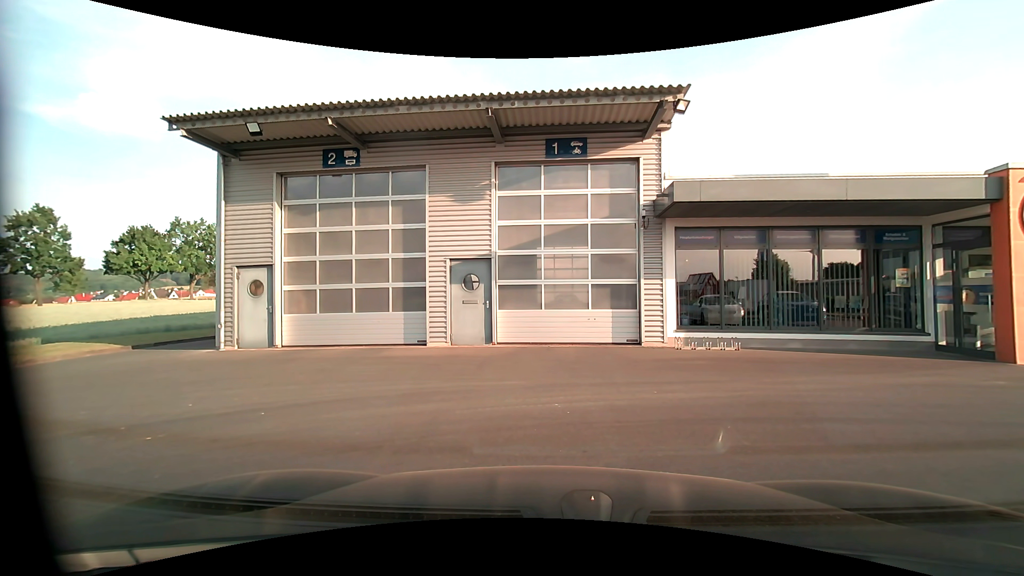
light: Day
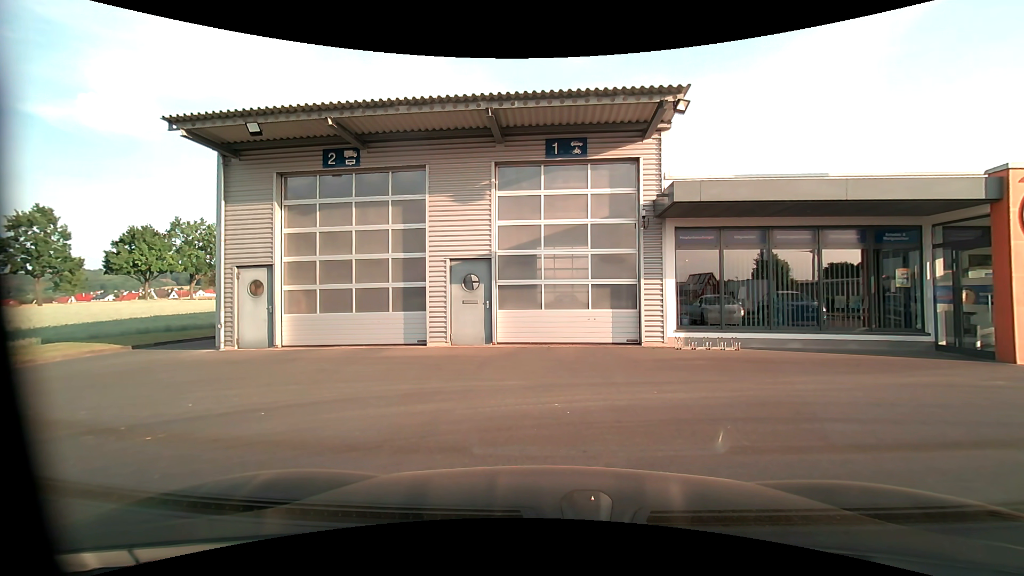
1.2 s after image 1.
(0.0, 0.0) m; 0°
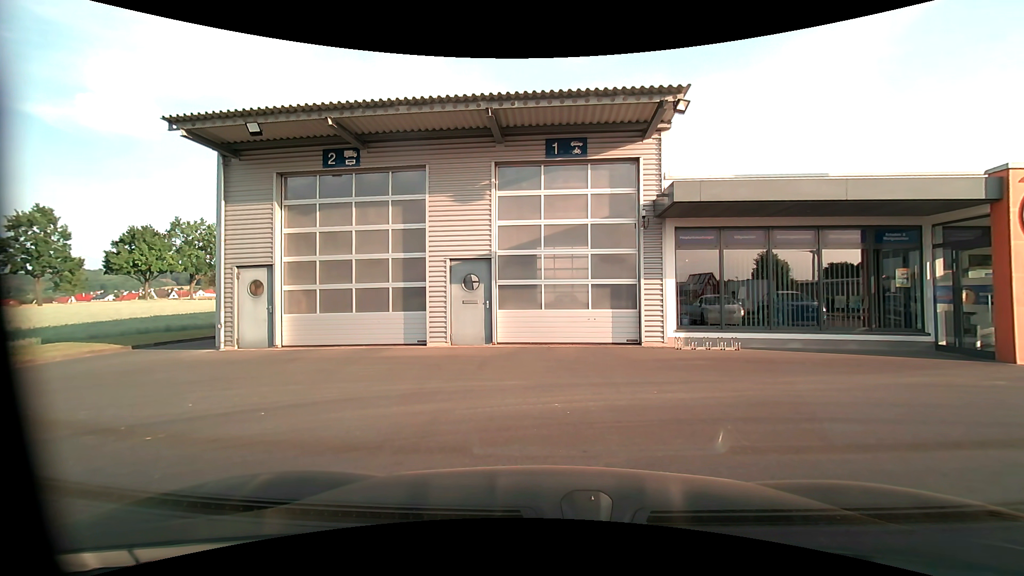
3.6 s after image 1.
(0.0, 0.0) m; 0°
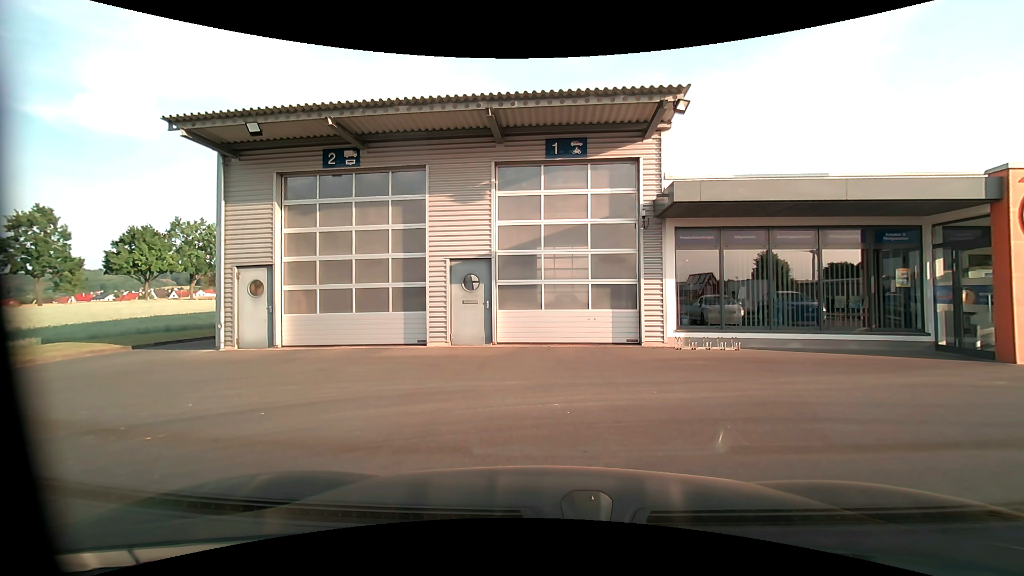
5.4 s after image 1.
(0.0, 0.0) m; 0°
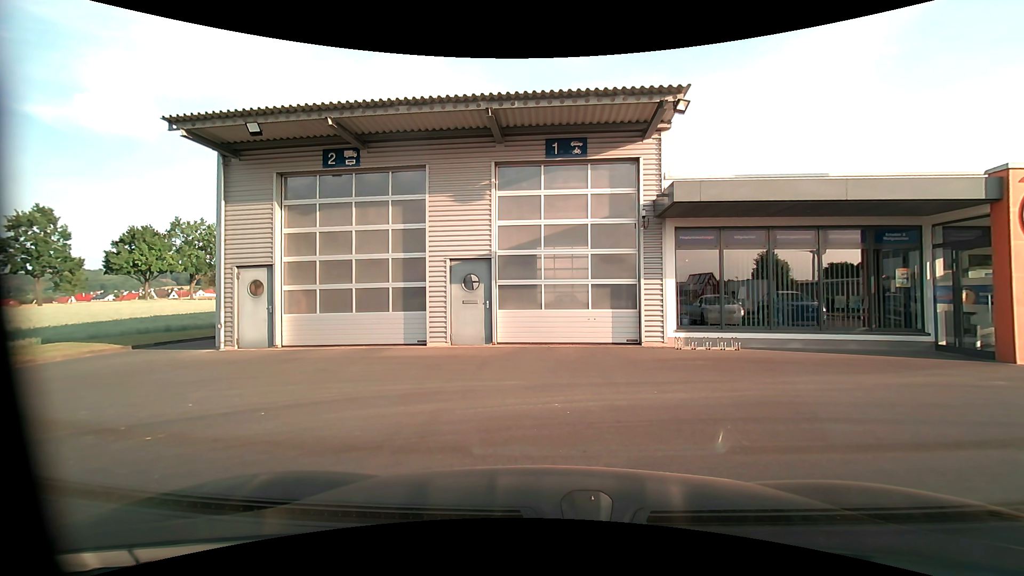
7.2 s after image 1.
(0.0, 0.0) m; 0°
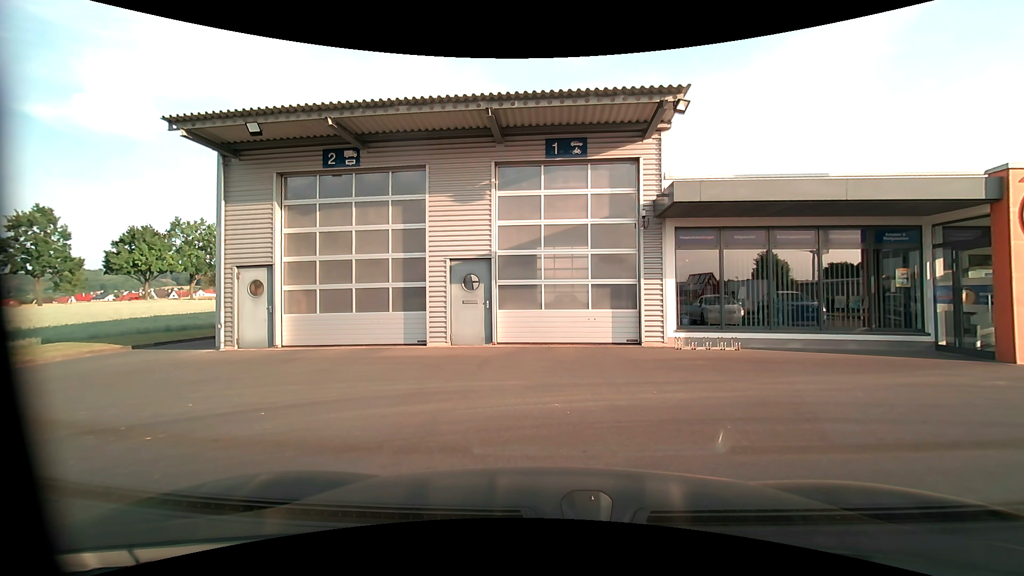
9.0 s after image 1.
(0.0, 0.0) m; 0°
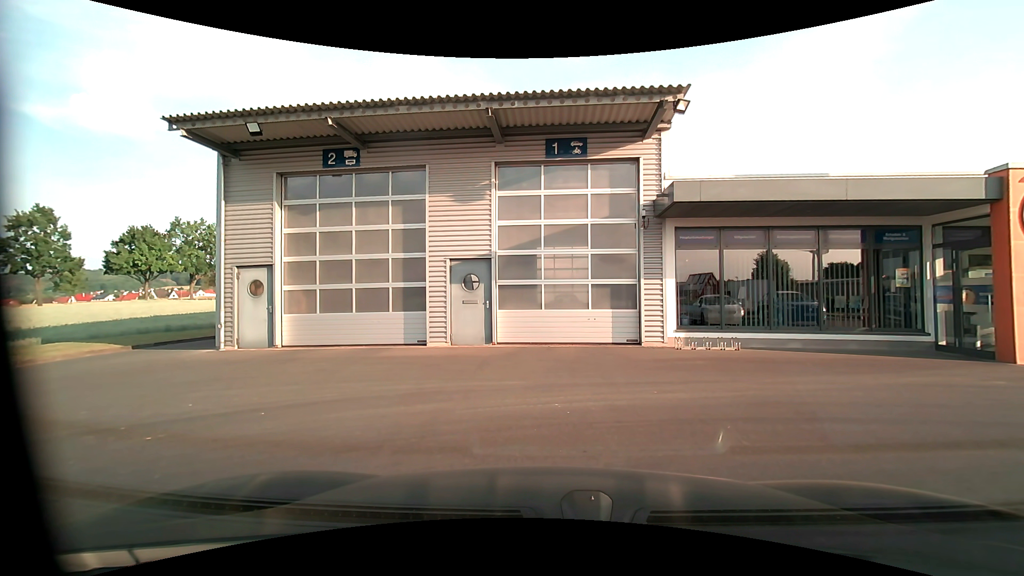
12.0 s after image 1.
(0.0, 0.0) m; 0°
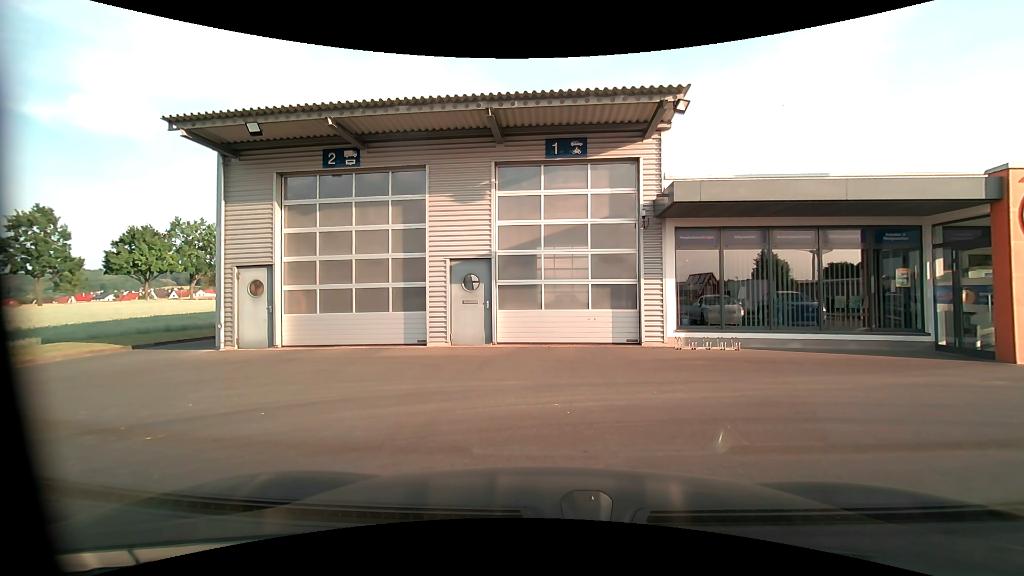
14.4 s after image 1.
(0.0, 0.0) m; 0°
